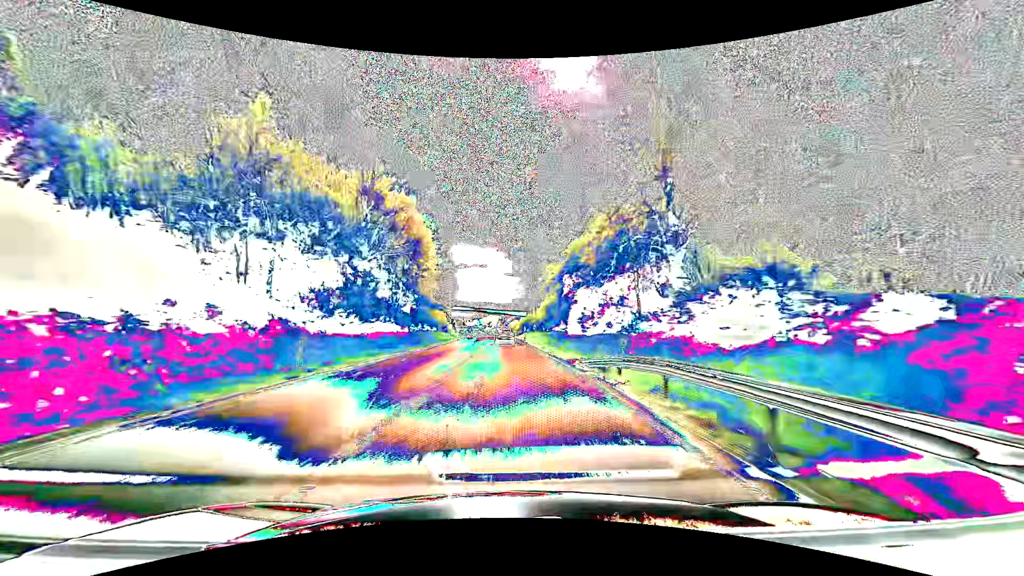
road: primary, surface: asphalt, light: Day
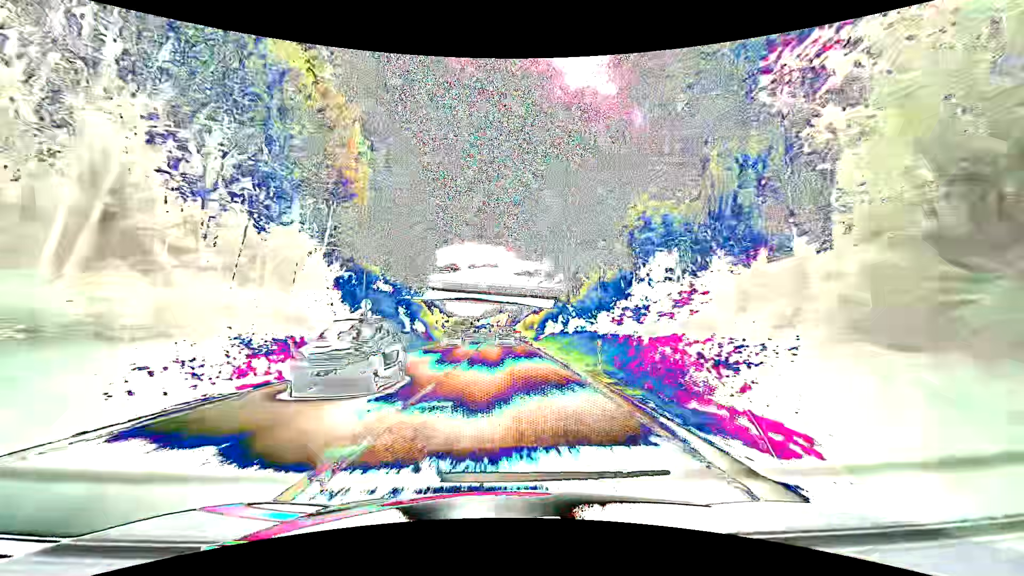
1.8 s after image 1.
(-0.4, +45.9) m; -1°
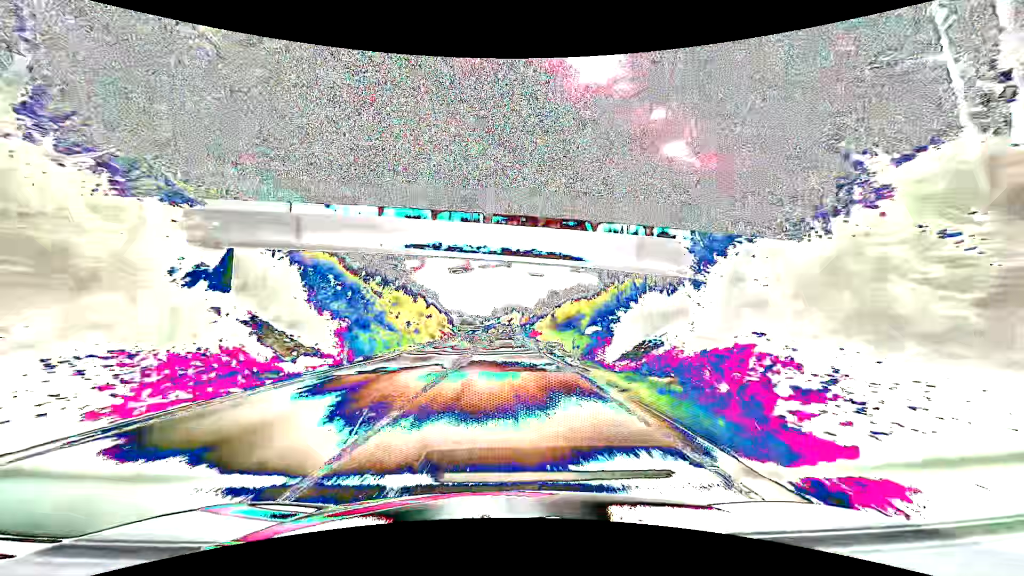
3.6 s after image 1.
(-0.4, +45.9) m; -1°
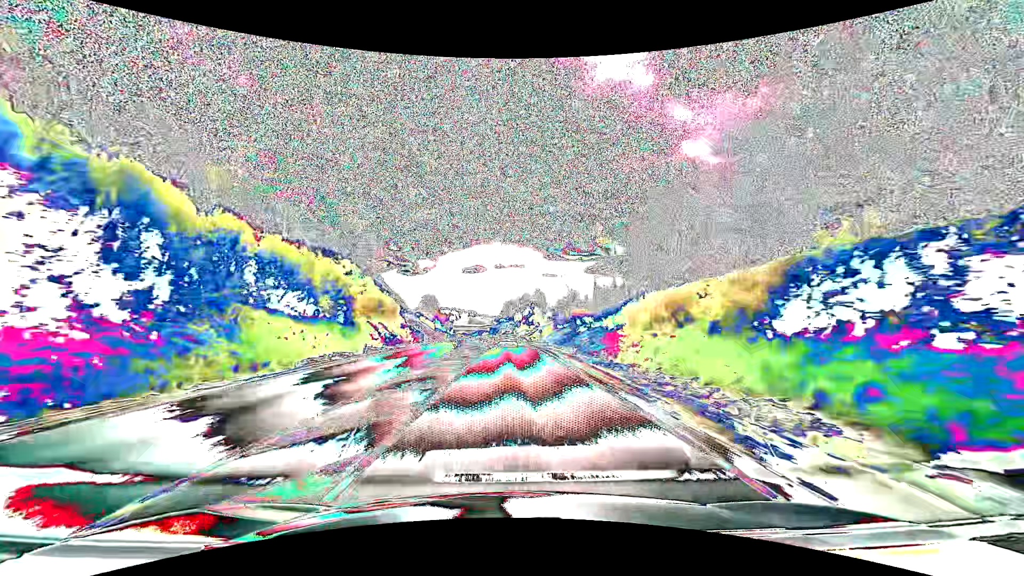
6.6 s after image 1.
(-0.8, +76.4) m; -1°
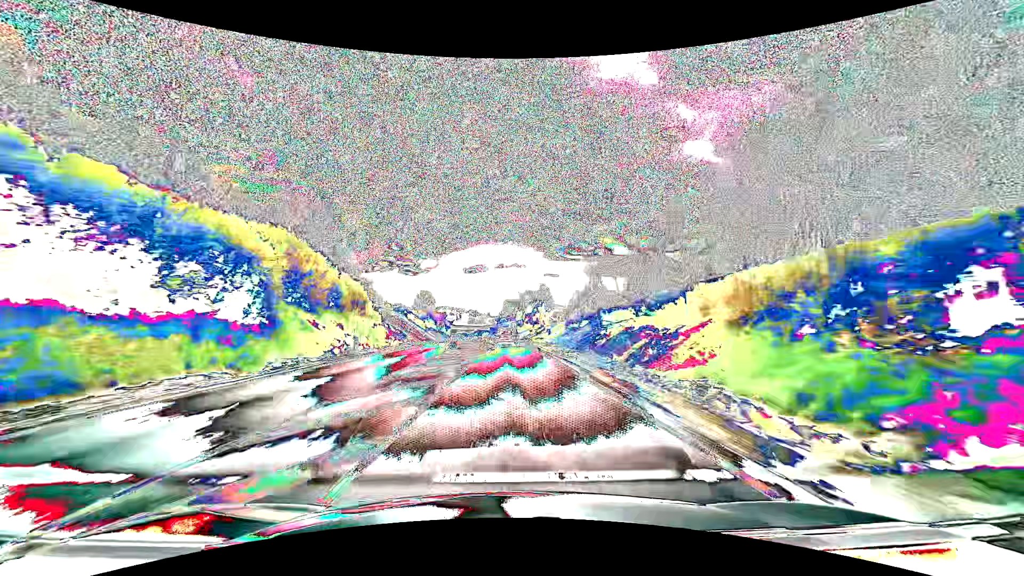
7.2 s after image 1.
(0.0, +15.3) m; 0°
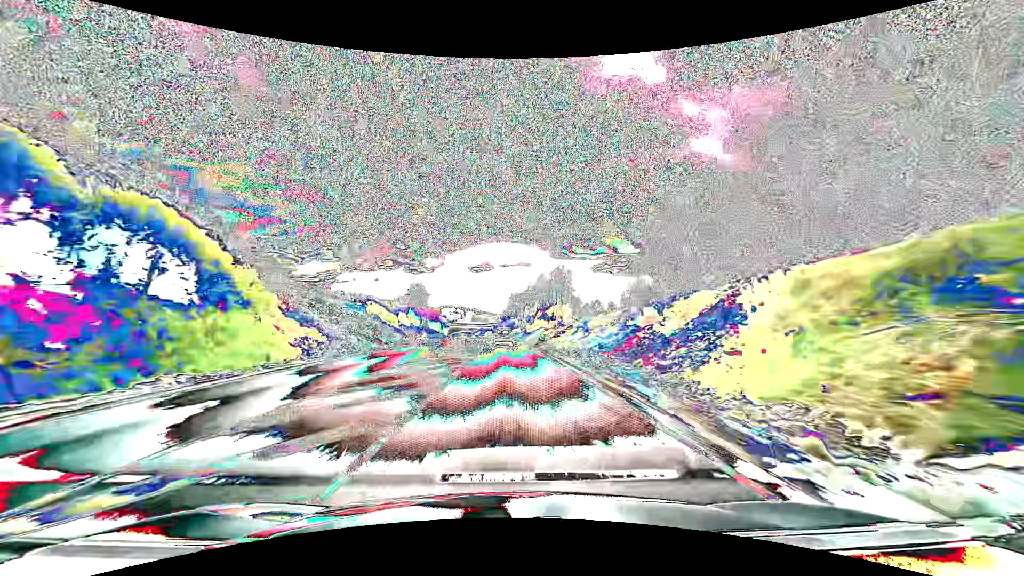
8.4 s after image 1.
(-0.1, +30.5) m; -1°
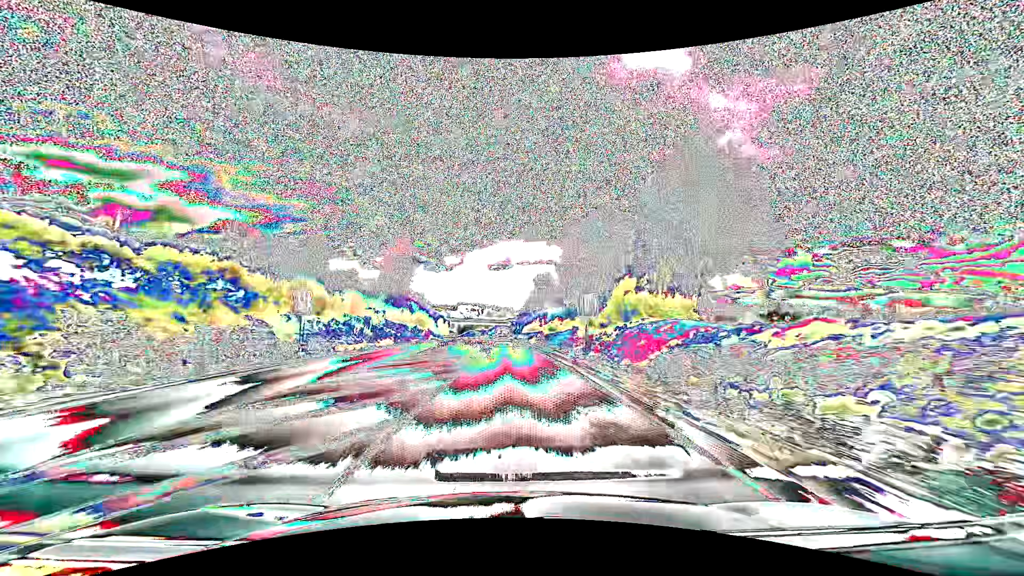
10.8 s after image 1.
(-1.2, +61.2) m; -2°
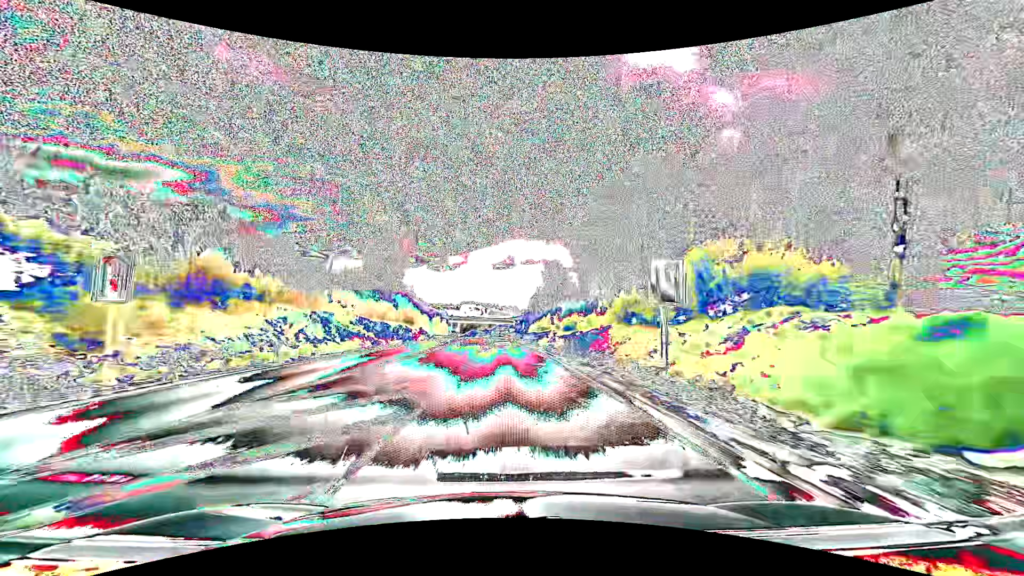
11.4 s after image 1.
(0.0, +15.4) m; 0°
(0, +10) (0, +20) (0, +30) (0, +40) (-1, +50) (-1, +60) (-1, +70) (-2, +80) (-2, +90) (-3, +100) m
